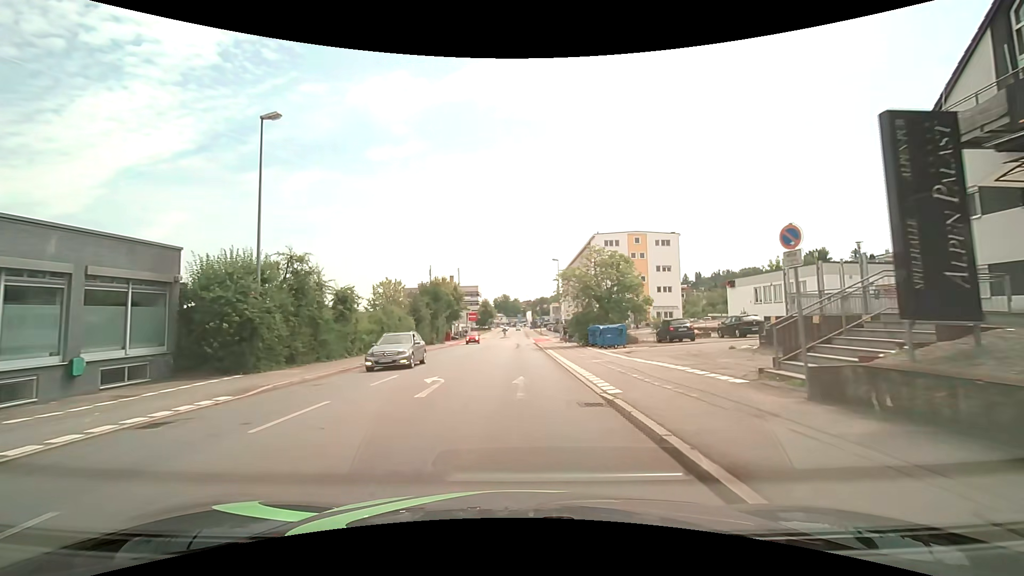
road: tertiary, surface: asphalt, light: Day
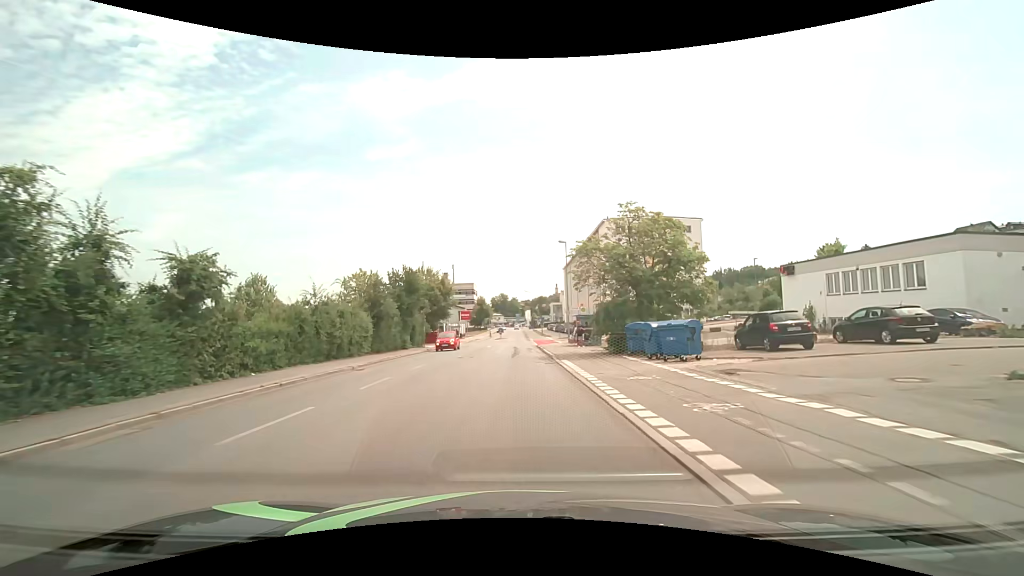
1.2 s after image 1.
(-0.1, +12.7) m; -1°
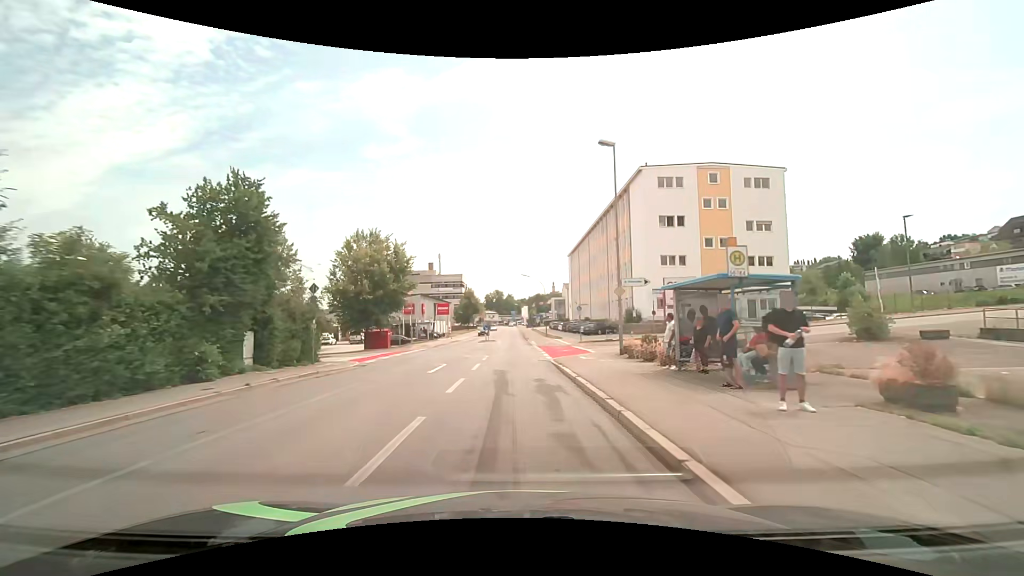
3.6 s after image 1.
(+0.4, +26.9) m; +2°
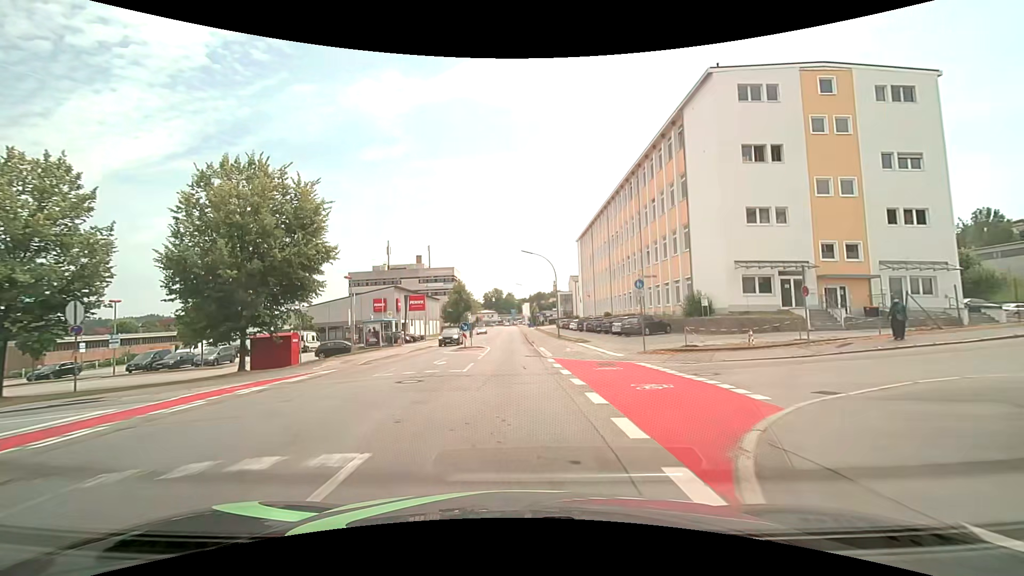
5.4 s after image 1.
(-0.1, +21.1) m; 0°
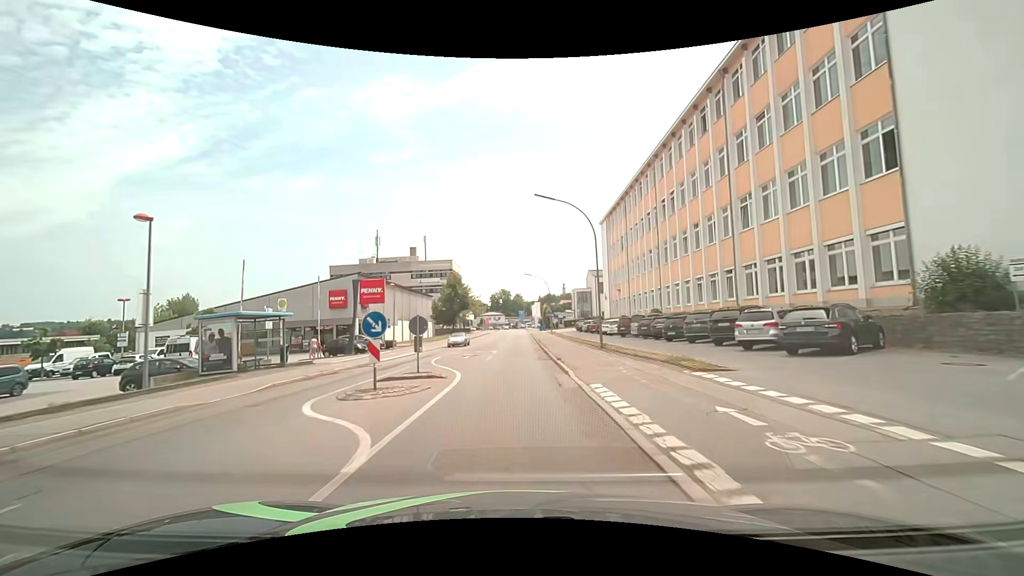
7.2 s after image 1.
(-0.3, +21.5) m; -2°
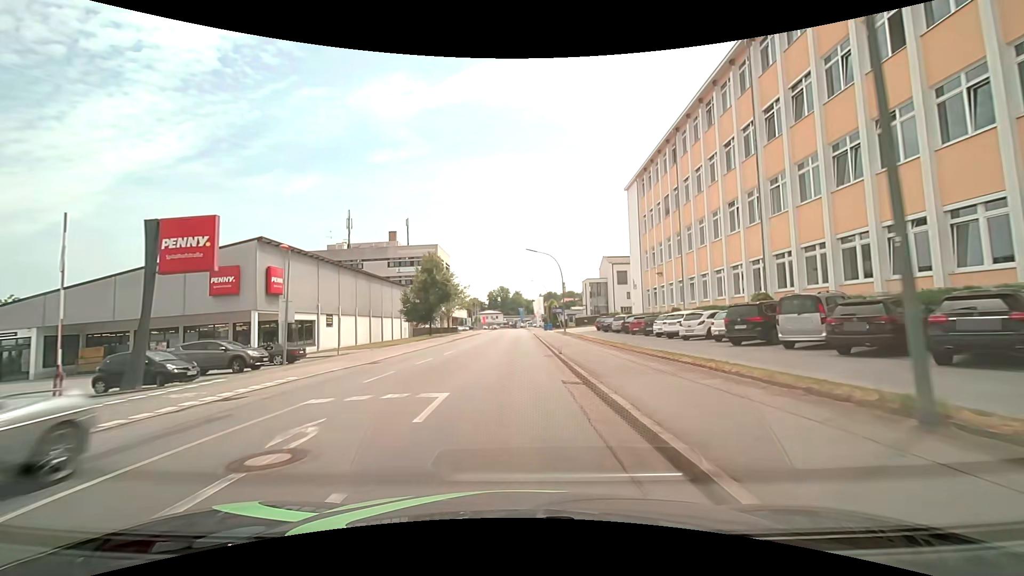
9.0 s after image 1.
(+0.1, +21.9) m; 0°
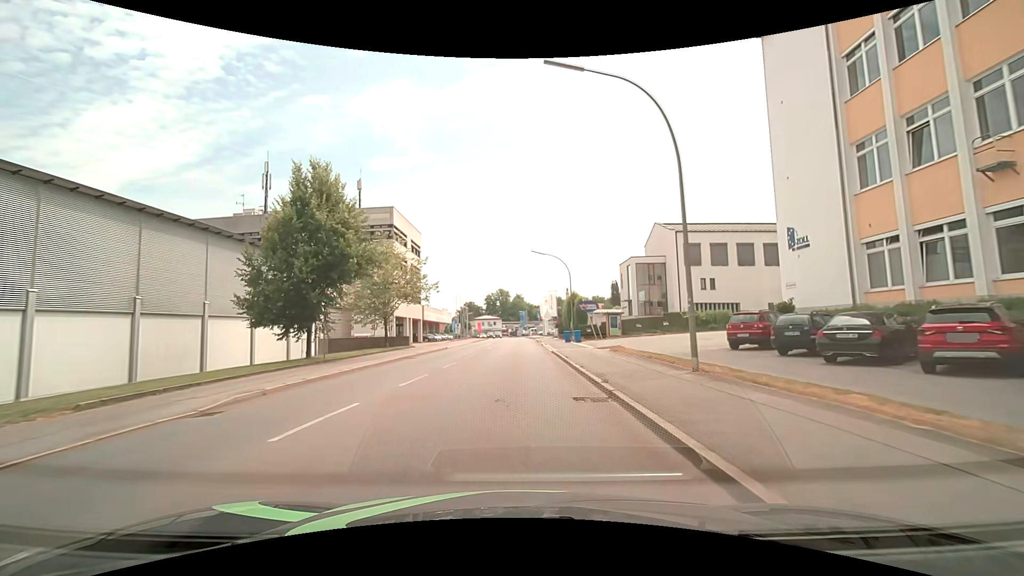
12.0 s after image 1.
(+0.3, +37.6) m; +1°
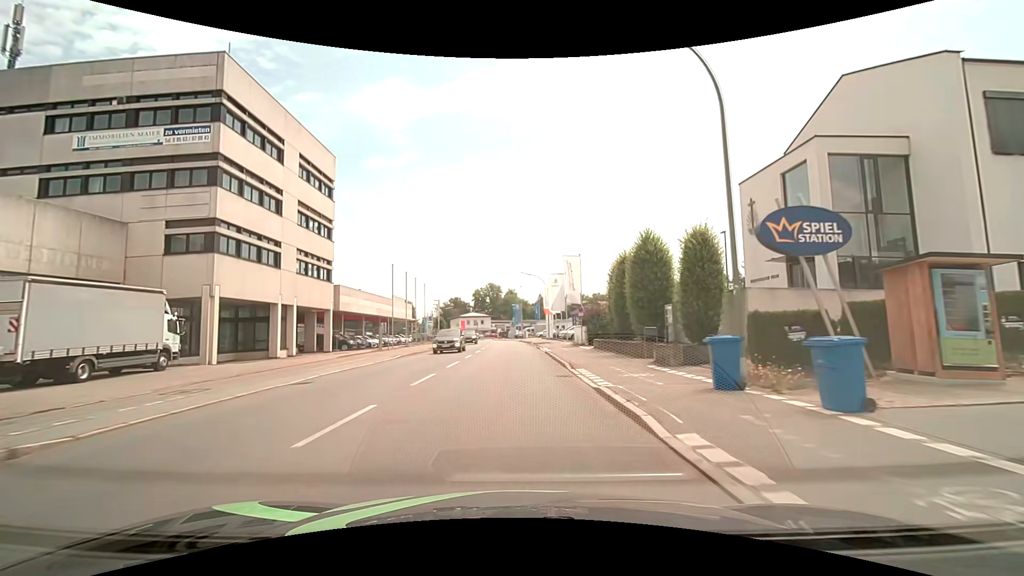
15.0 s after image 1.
(0.0, +37.3) m; +1°
(0, +10) (0, +20) (0, +30) (0, +40) (-1, +50) (-1, +60) (-2, +70) (-3, +80) (-4, +90) (-5, +100) m
